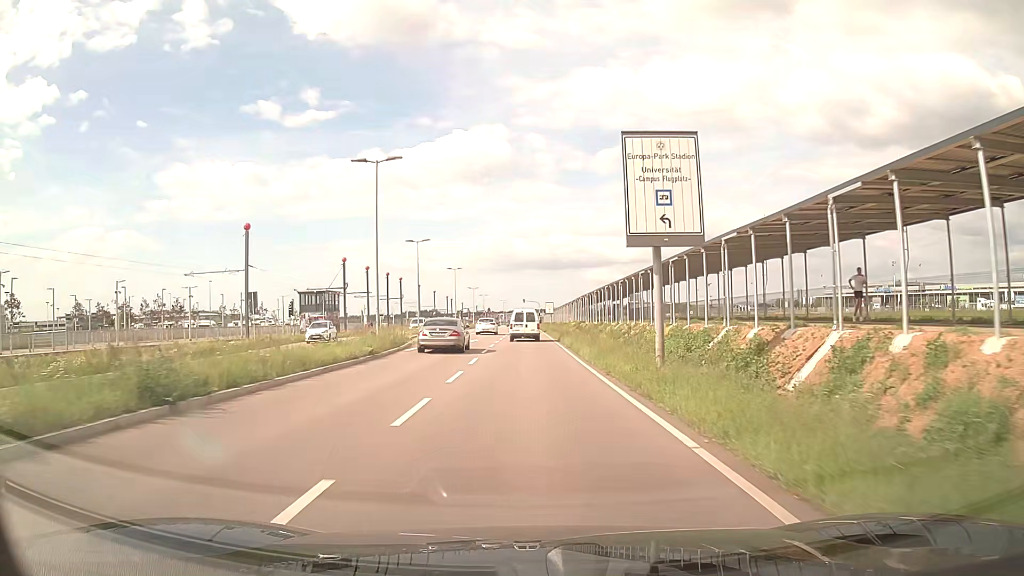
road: secondary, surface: asphalt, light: Day
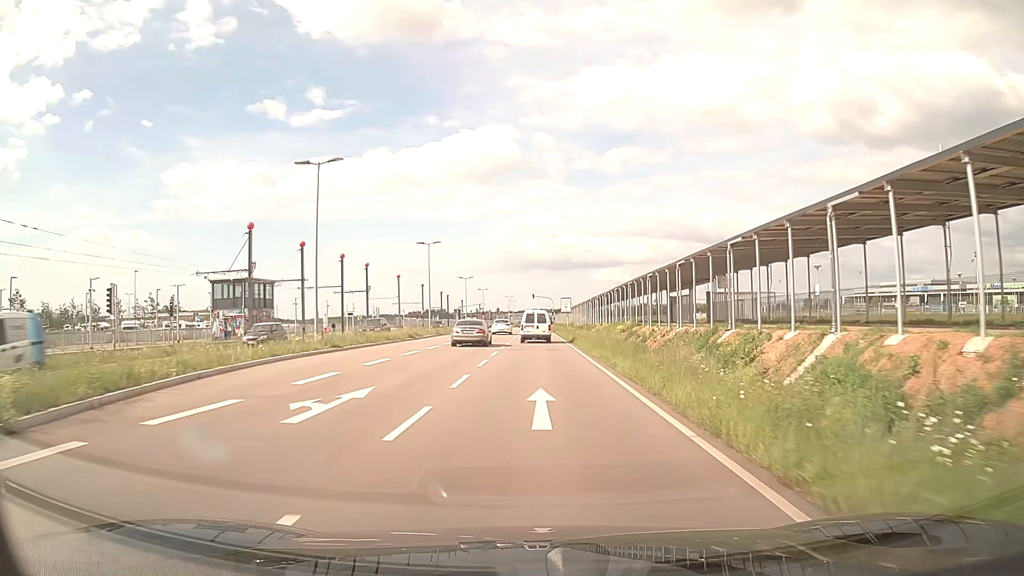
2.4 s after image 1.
(-0.3, +31.2) m; -1°
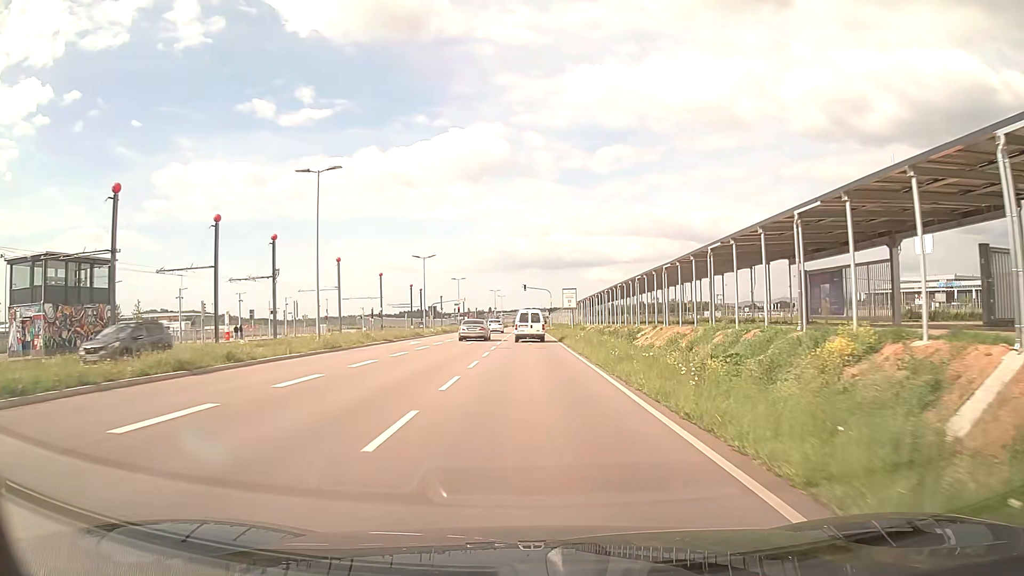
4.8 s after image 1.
(+0.2, +30.6) m; +1°
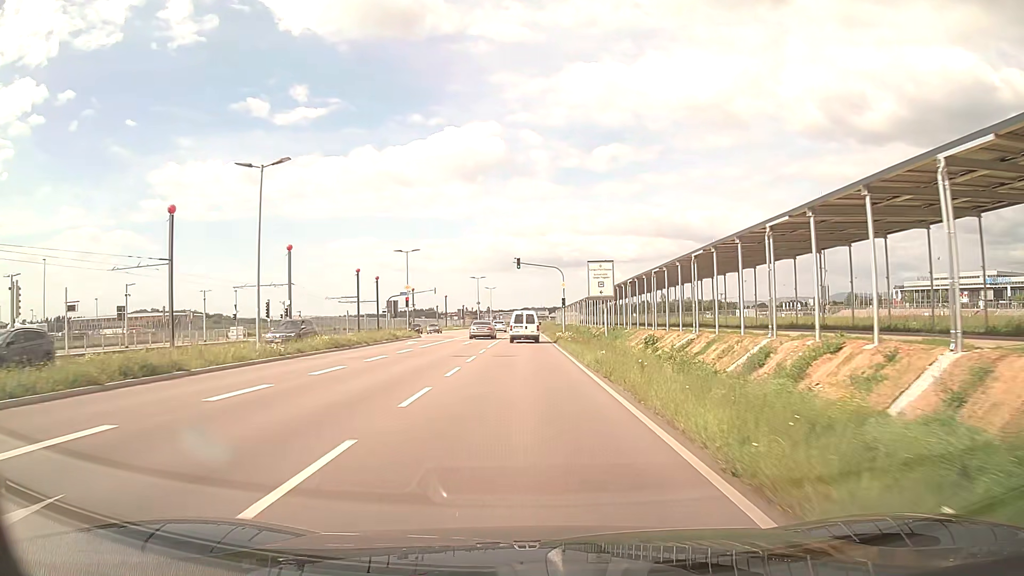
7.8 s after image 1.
(+0.1, +38.7) m; 0°
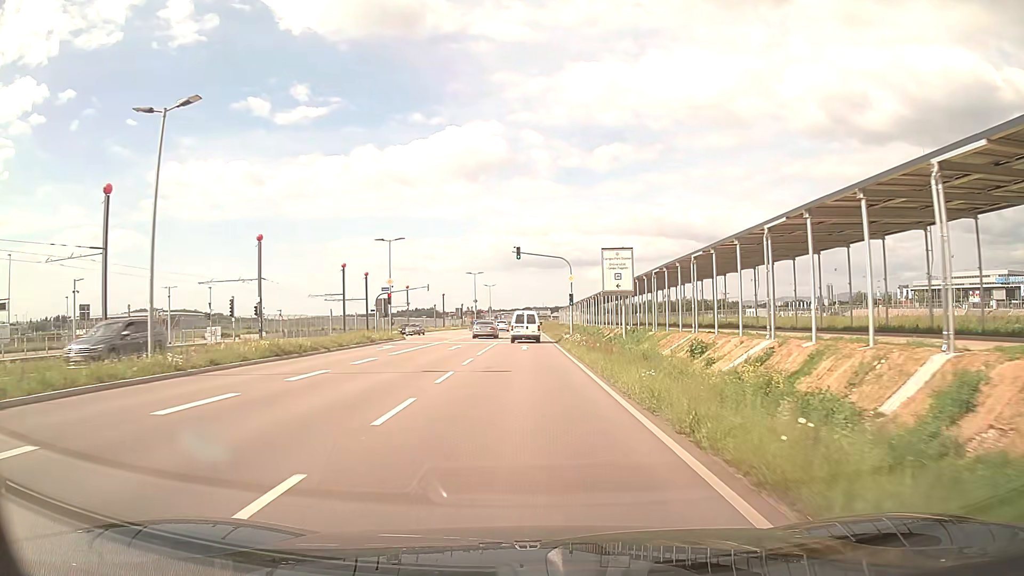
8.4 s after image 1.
(0.0, +7.8) m; 0°
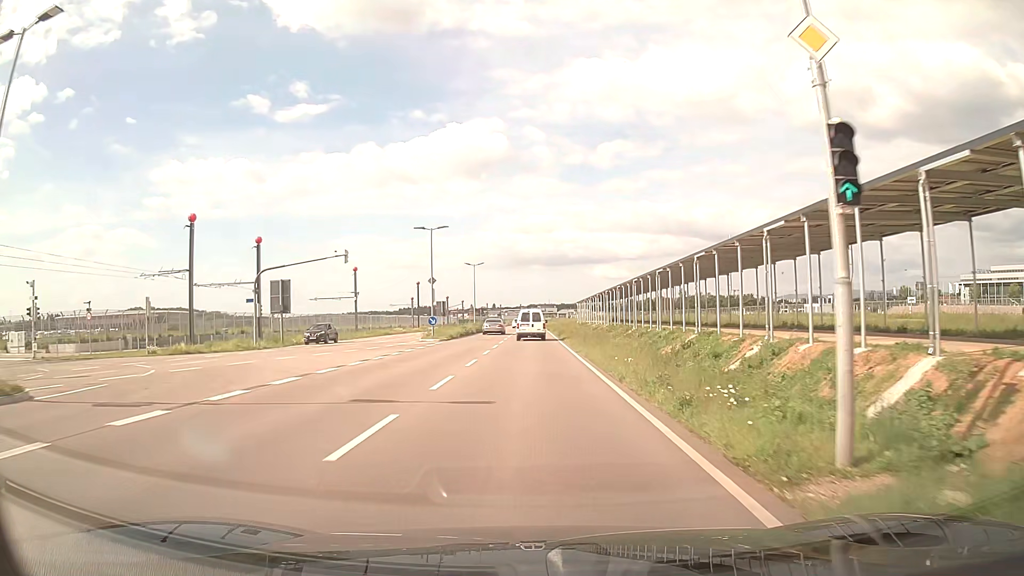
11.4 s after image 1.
(-0.2, +39.4) m; -1°
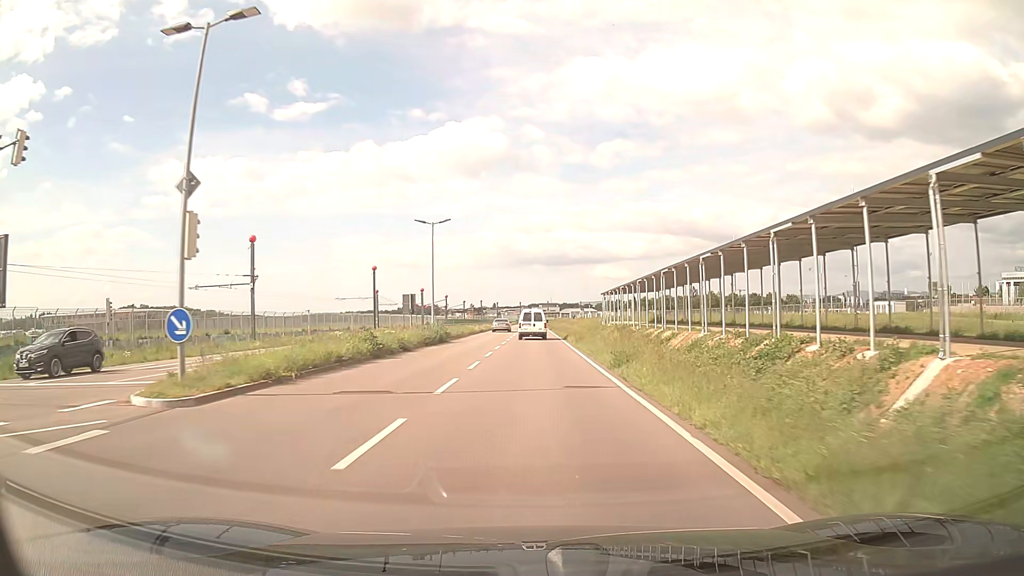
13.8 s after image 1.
(0.0, +32.0) m; 0°
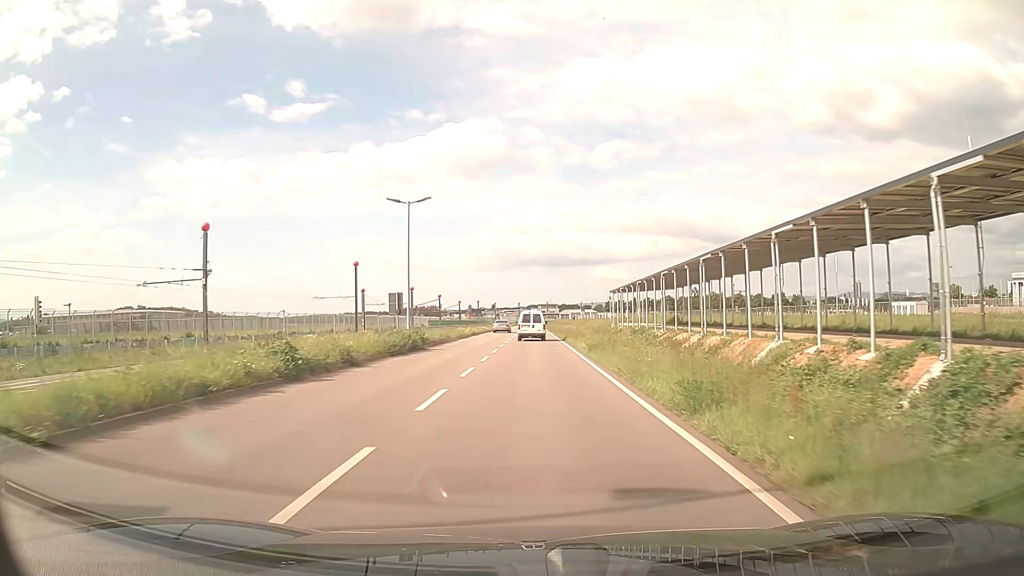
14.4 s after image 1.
(0.0, +8.0) m; 0°
(0, +10) (0, +20) (0, +30) (0, +40) (0, +50) (+1, +60) (+1, +70) (+1, +80) (+1, +90) (+1, +100) m
